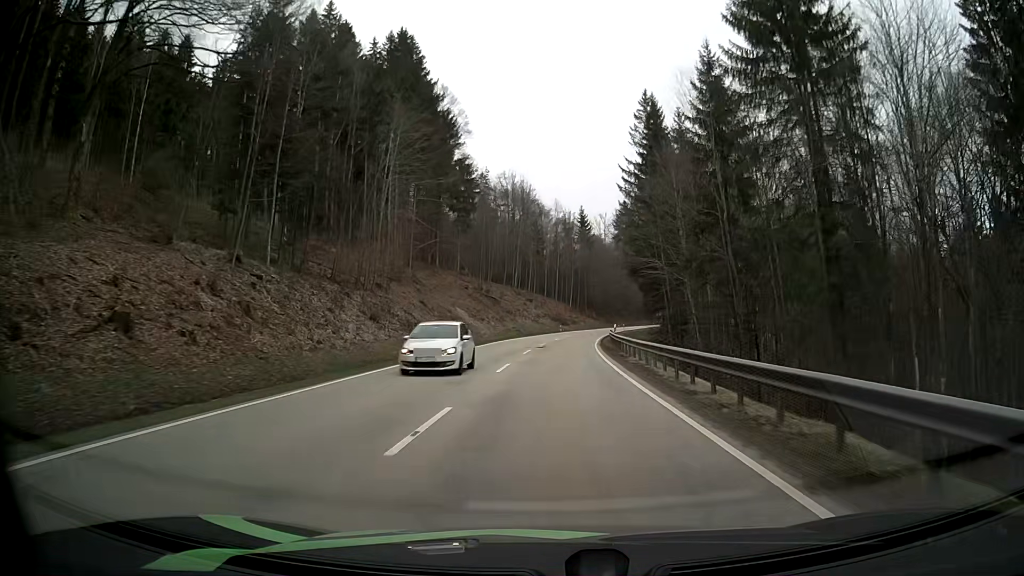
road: secondary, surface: asphalt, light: Day
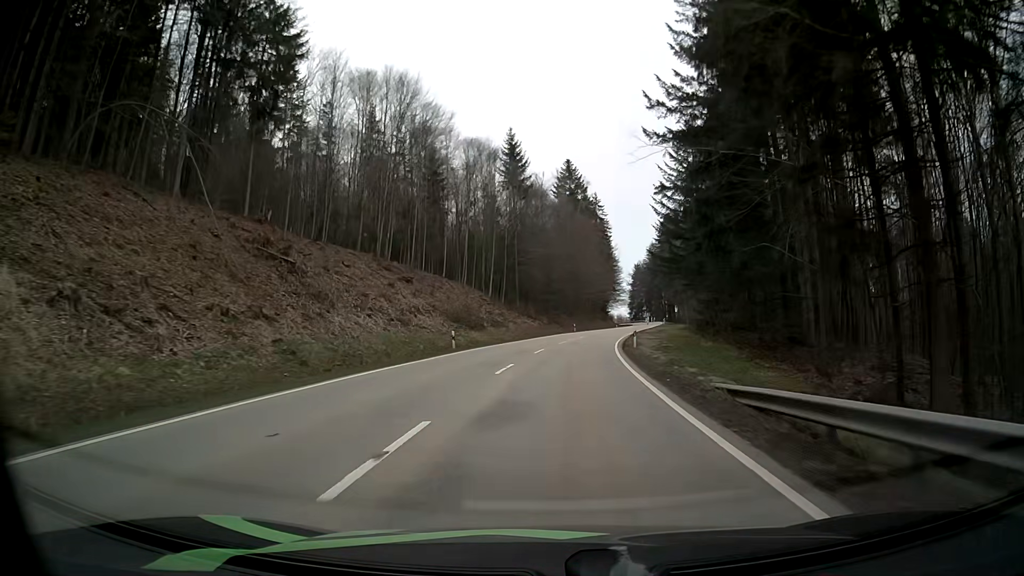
(+2.9, +62.5) m; +6°
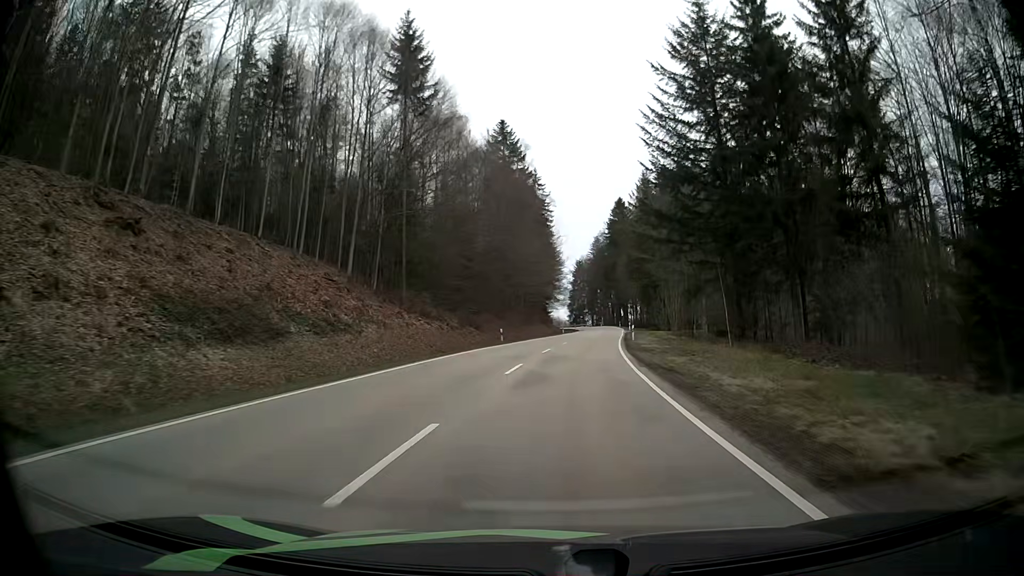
(+1.7, +36.4) m; +5°
(0, +10) (+1, +20) (+1, +30) (+2, +40) (+4, +50) (+5, +60) (+6, +70) (+7, +80) (+9, +90) (+10, +99) m
